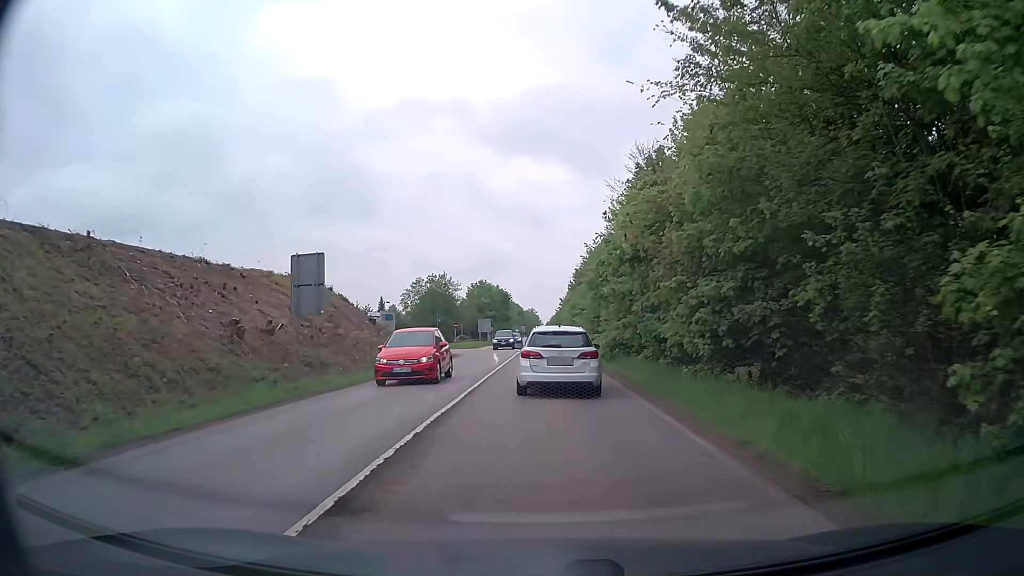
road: secondary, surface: asphalt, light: Day
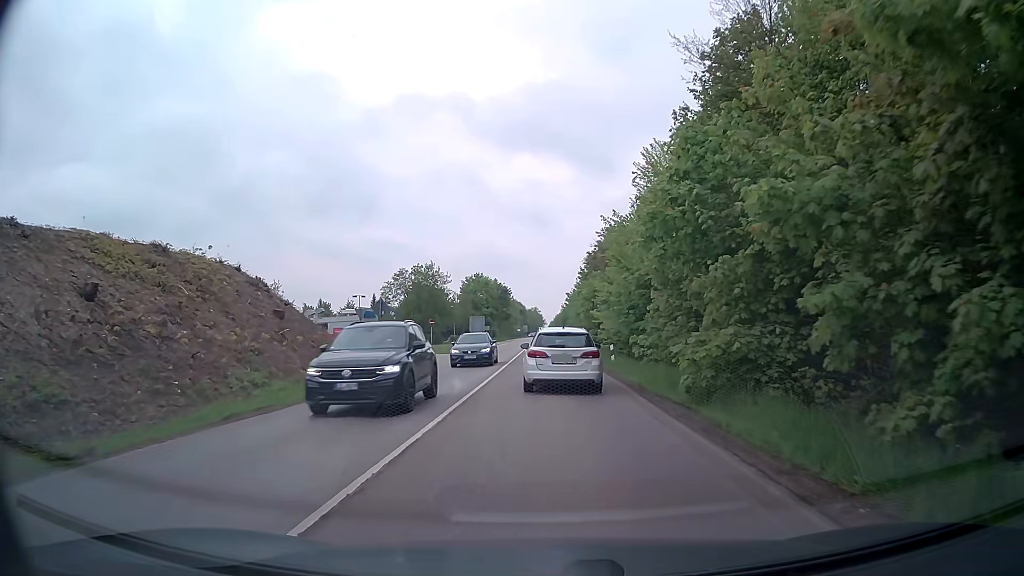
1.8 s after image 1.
(-0.2, +16.6) m; -1°
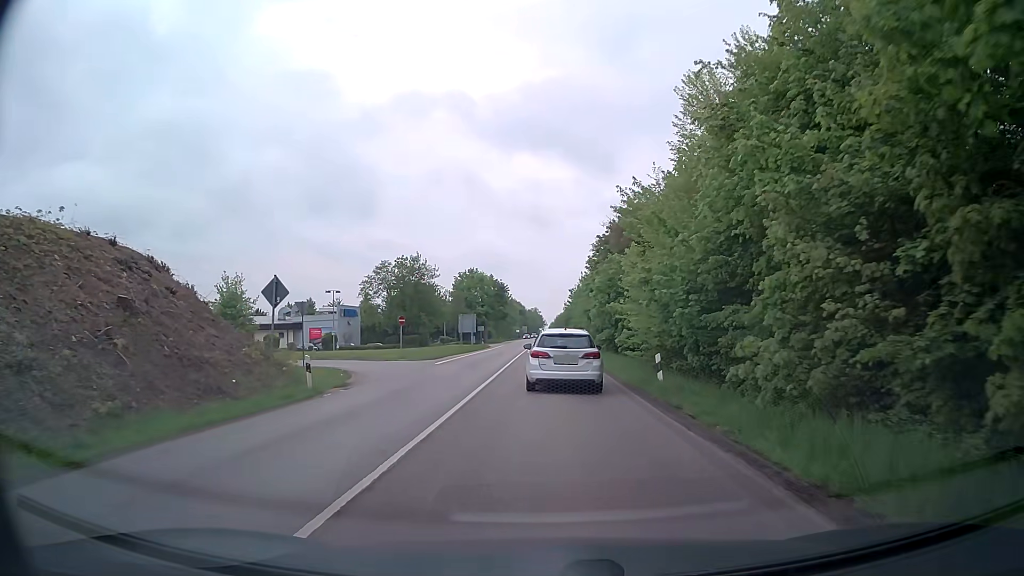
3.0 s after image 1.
(0.0, +11.6) m; 0°
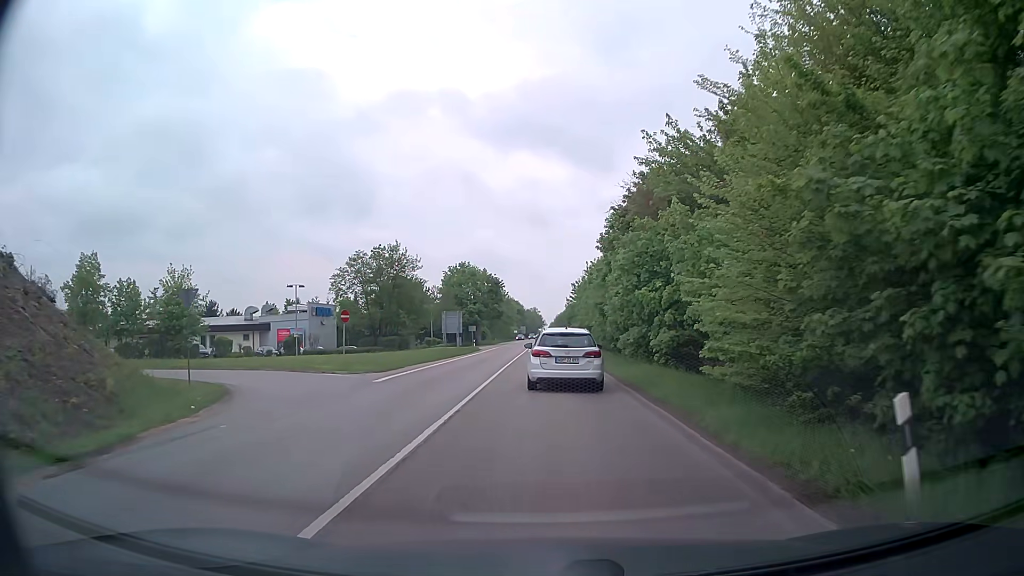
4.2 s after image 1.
(0.0, +12.1) m; 0°
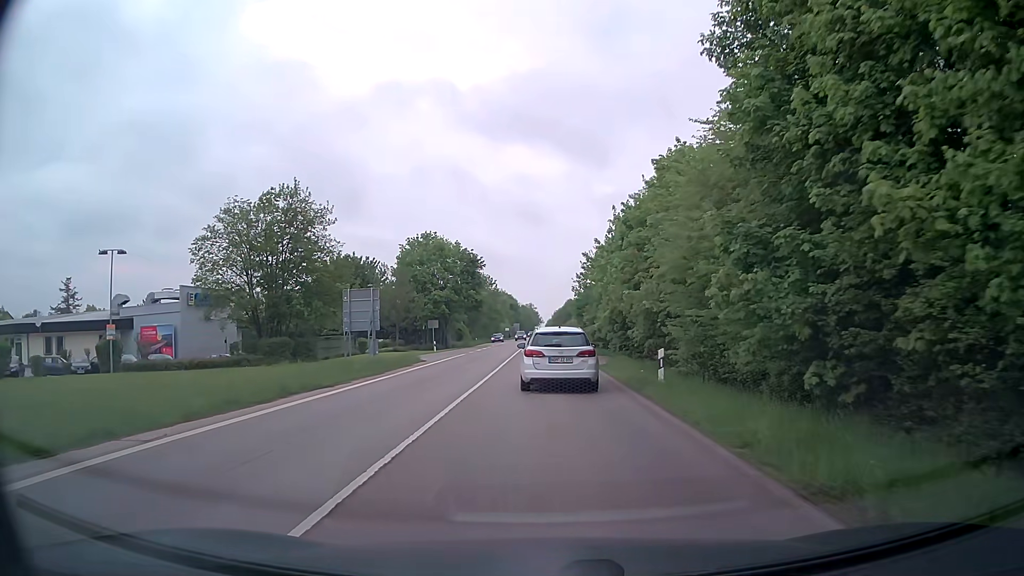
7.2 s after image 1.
(0.0, +30.9) m; 0°
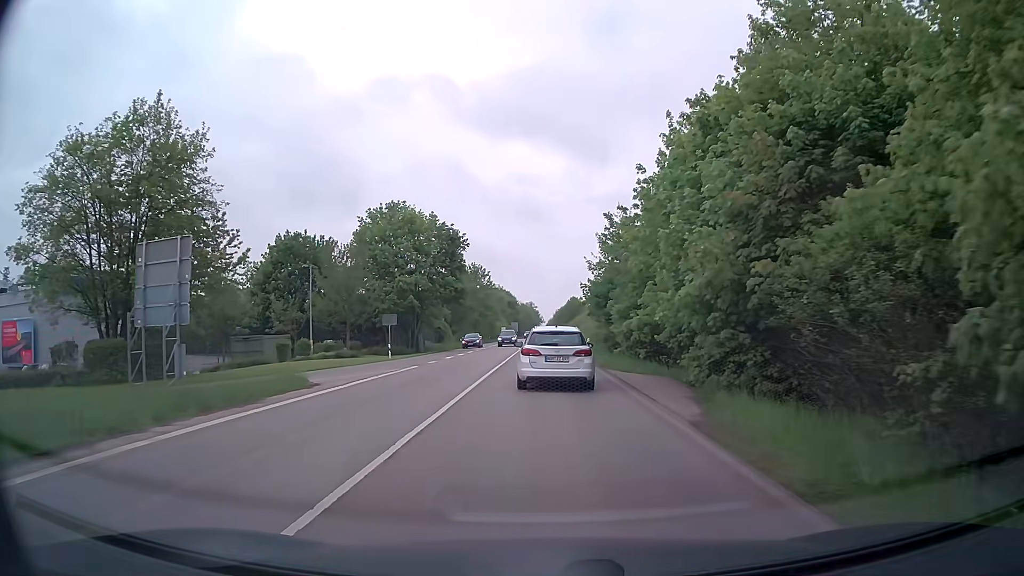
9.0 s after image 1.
(-0.1, +18.3) m; 0°
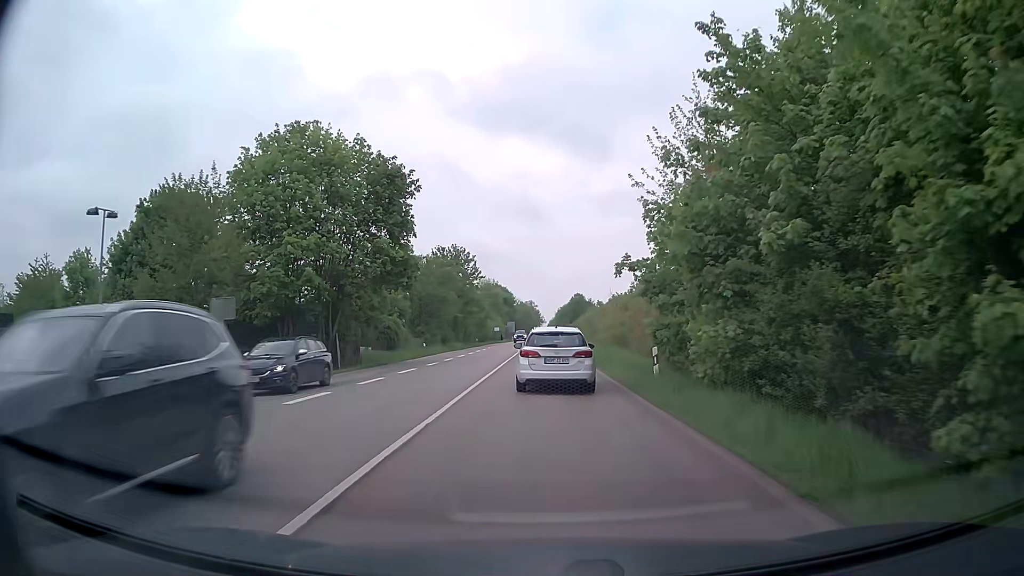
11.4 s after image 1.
(-0.2, +24.5) m; 0°
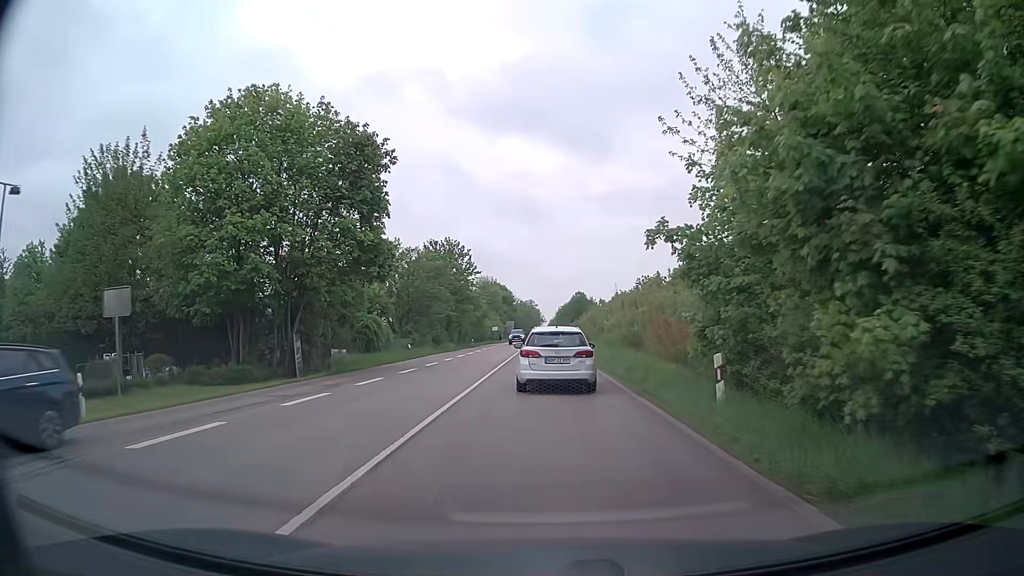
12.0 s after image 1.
(-0.1, +6.1) m; 0°
(0, +10) (0, +20) (0, +30) (0, +40) (0, +50) (0, +60) (0, +70) (0, +80) (0, +90) (0, +100) m
